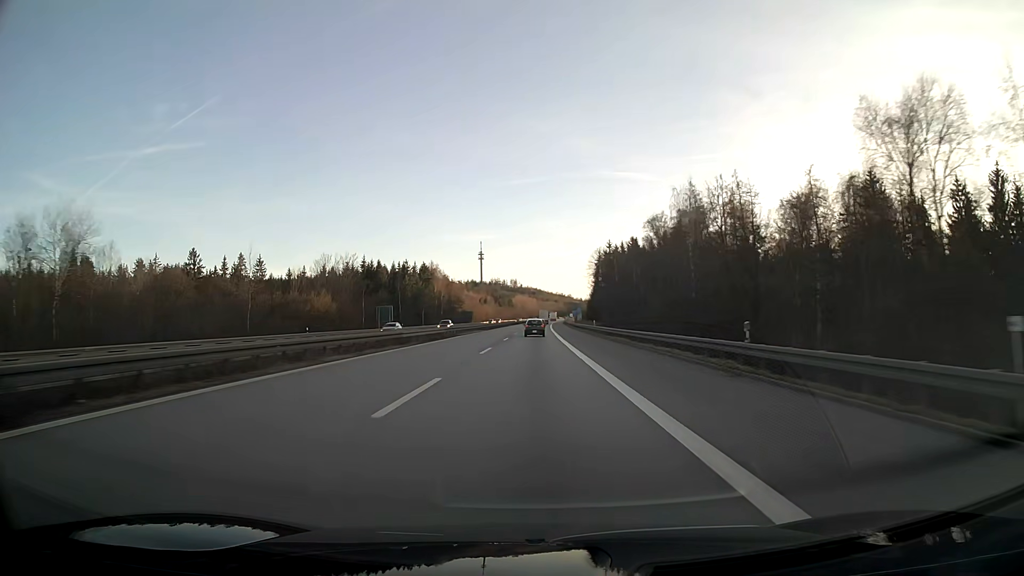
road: motorway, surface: asphalt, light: Day
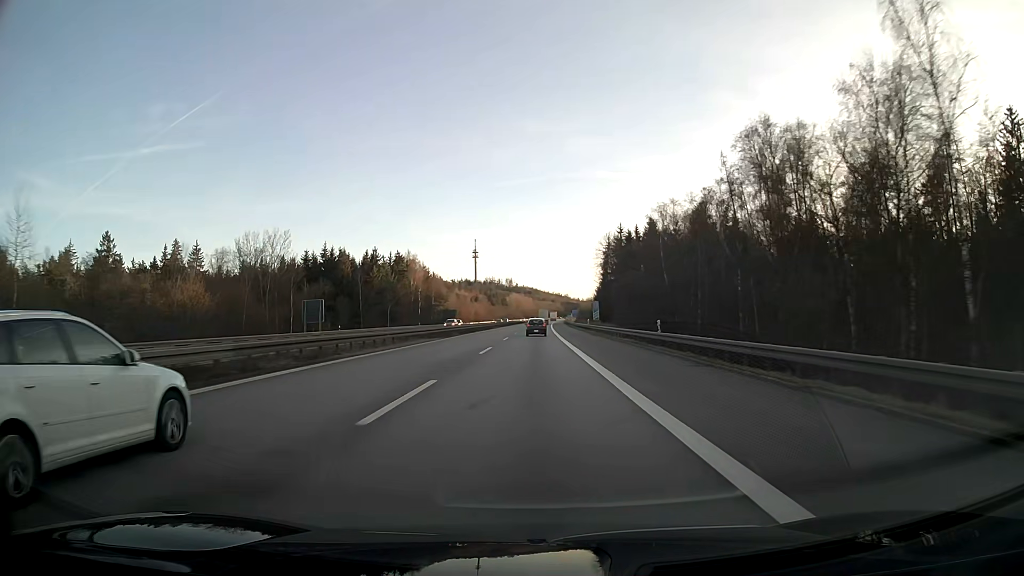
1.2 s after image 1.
(+0.1, +36.8) m; 0°
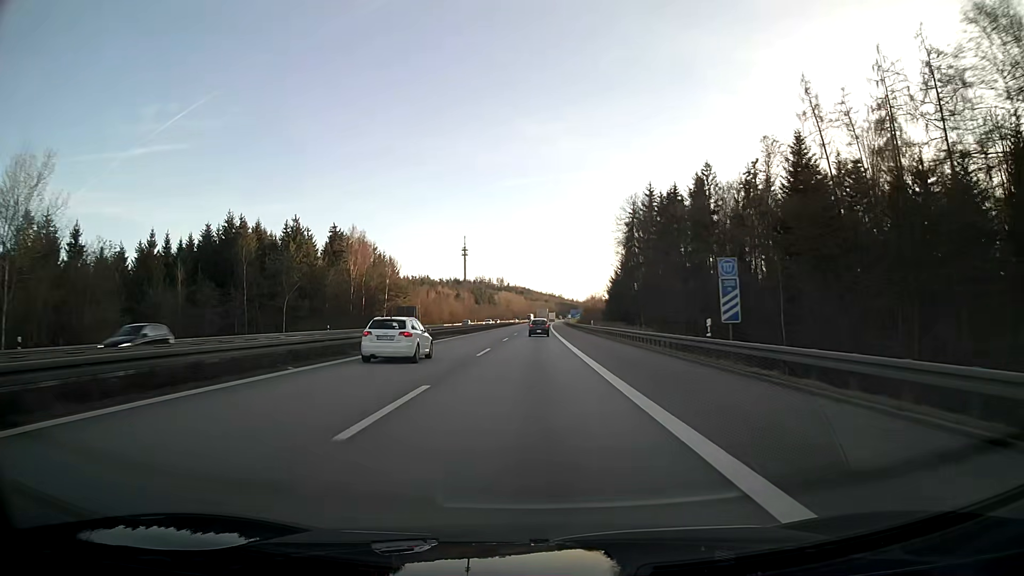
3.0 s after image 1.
(+0.3, +55.3) m; +1°
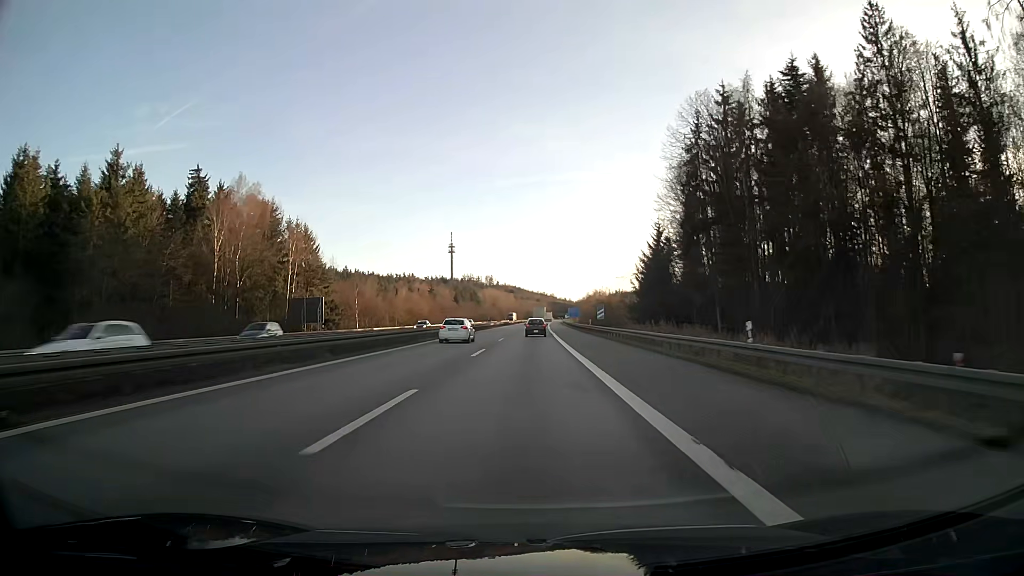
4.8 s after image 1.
(+0.4, +54.9) m; +1°
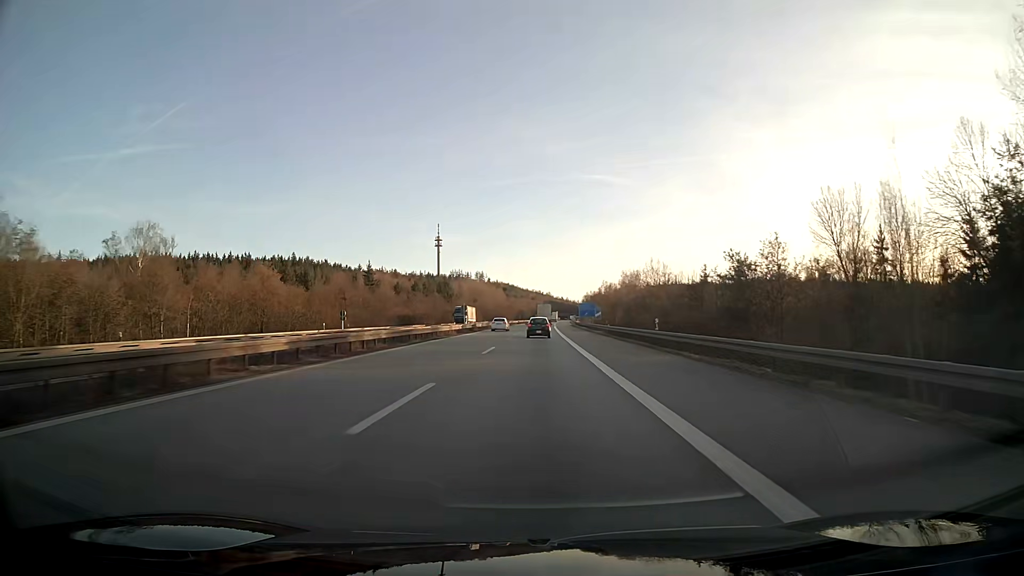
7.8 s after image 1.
(+0.2, +89.0) m; 0°
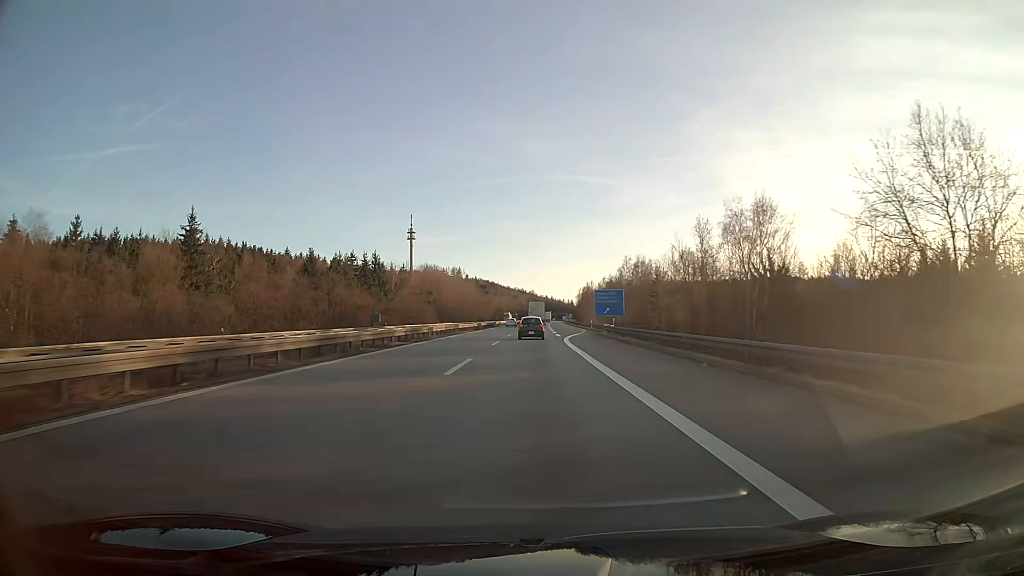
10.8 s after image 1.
(+1.0, +81.6) m; +2°
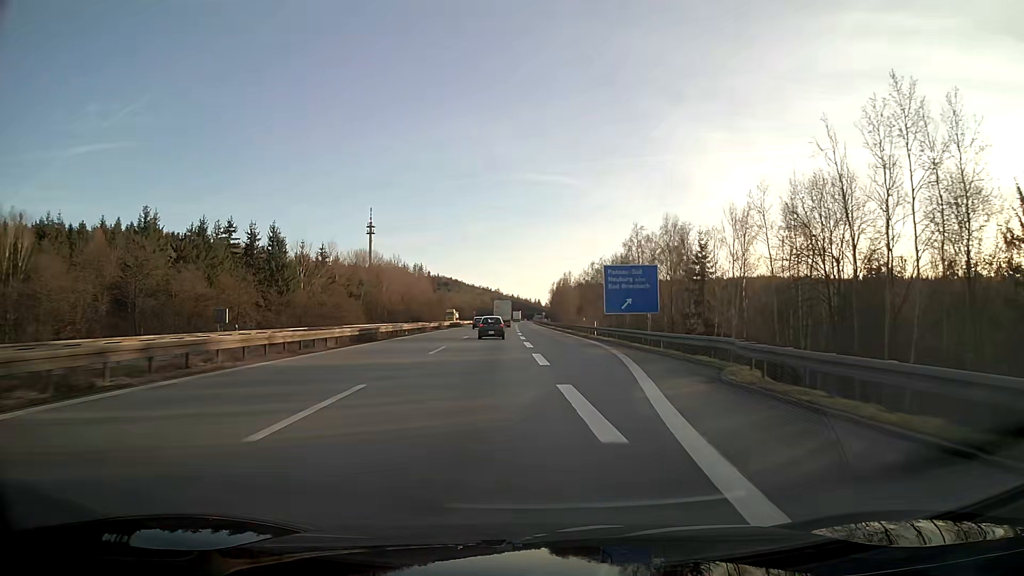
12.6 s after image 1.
(+0.9, +44.8) m; +3°
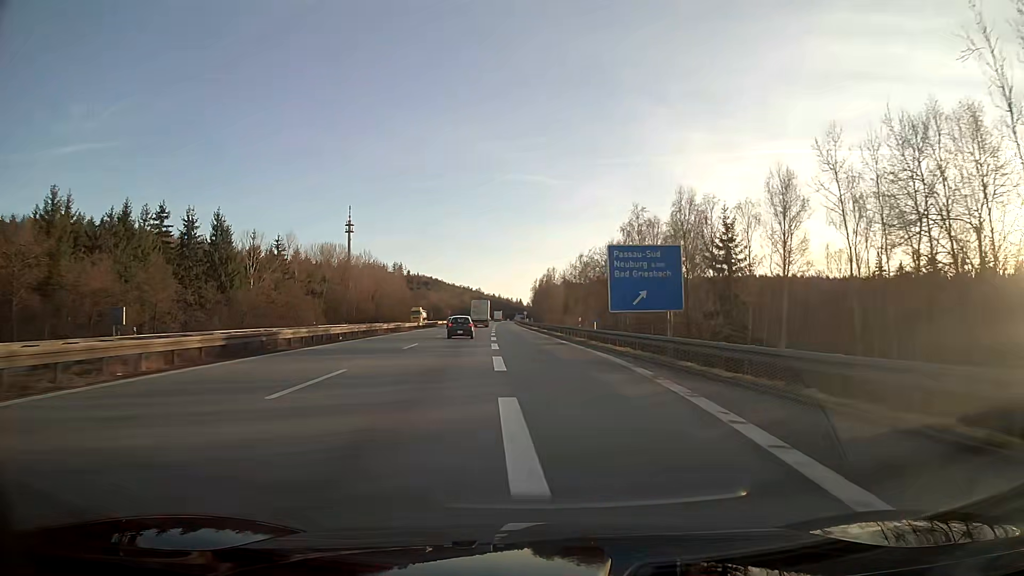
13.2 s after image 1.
(+0.2, +14.2) m; +1°
